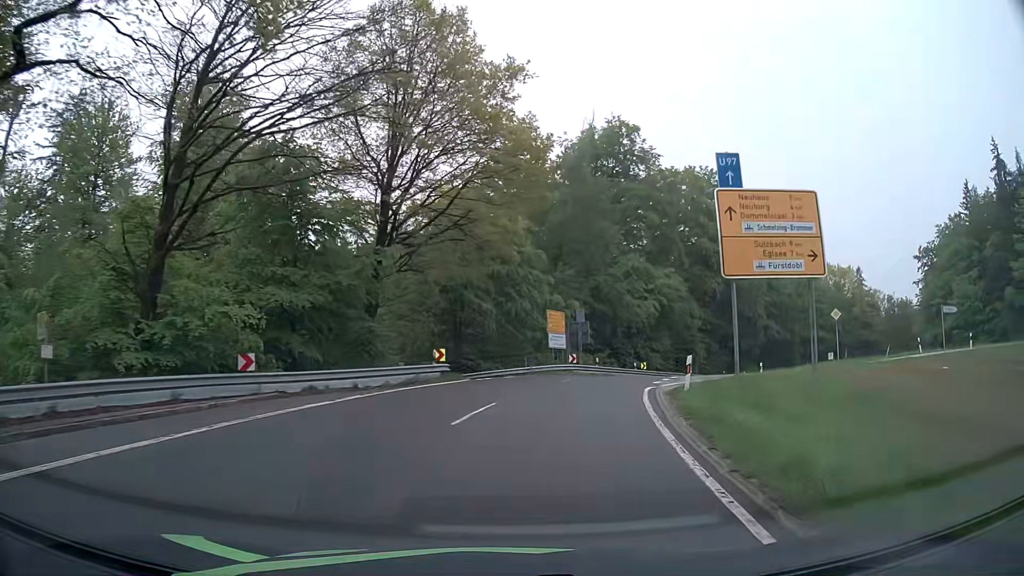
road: secondary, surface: asphalt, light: Day
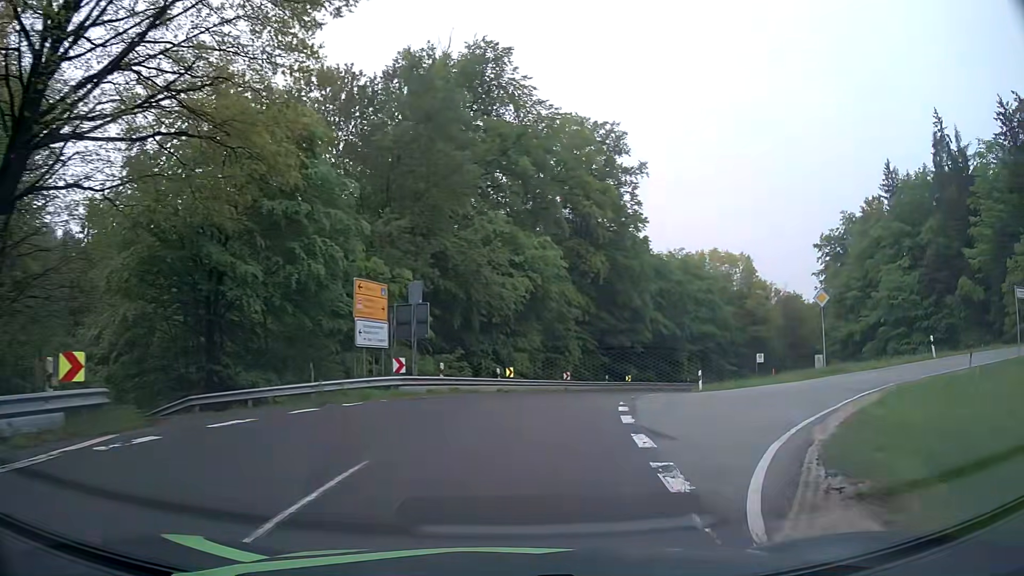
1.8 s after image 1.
(+1.6, +17.4) m; +14°
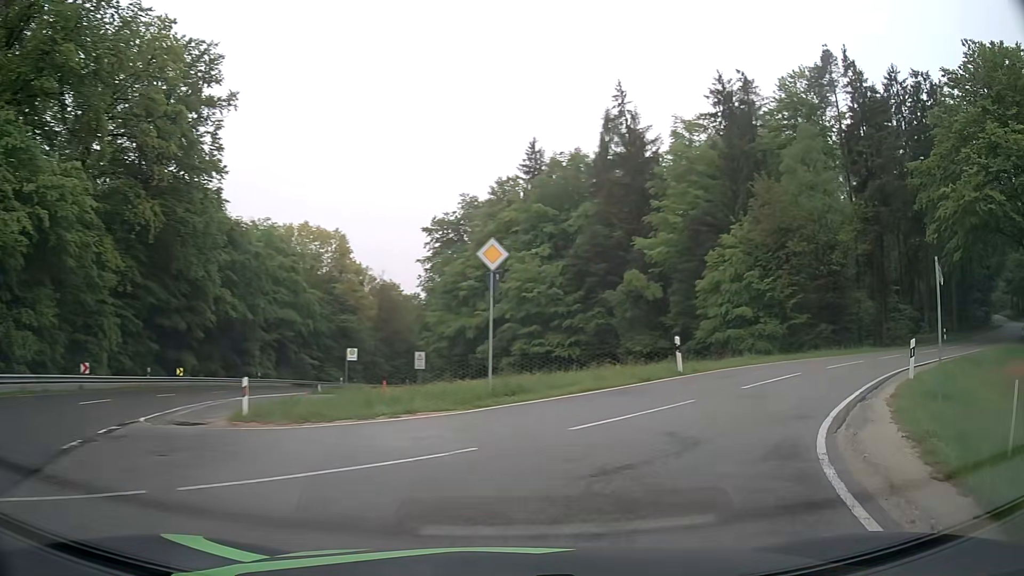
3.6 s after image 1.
(+3.8, +14.3) m; +34°
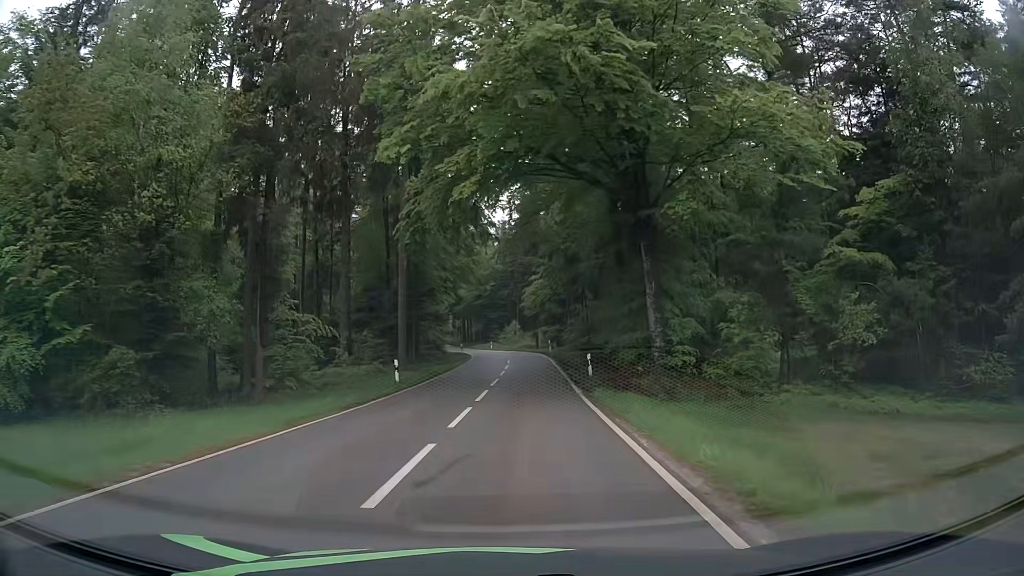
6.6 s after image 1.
(+14.5, +23.2) m; +52°
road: tertiary
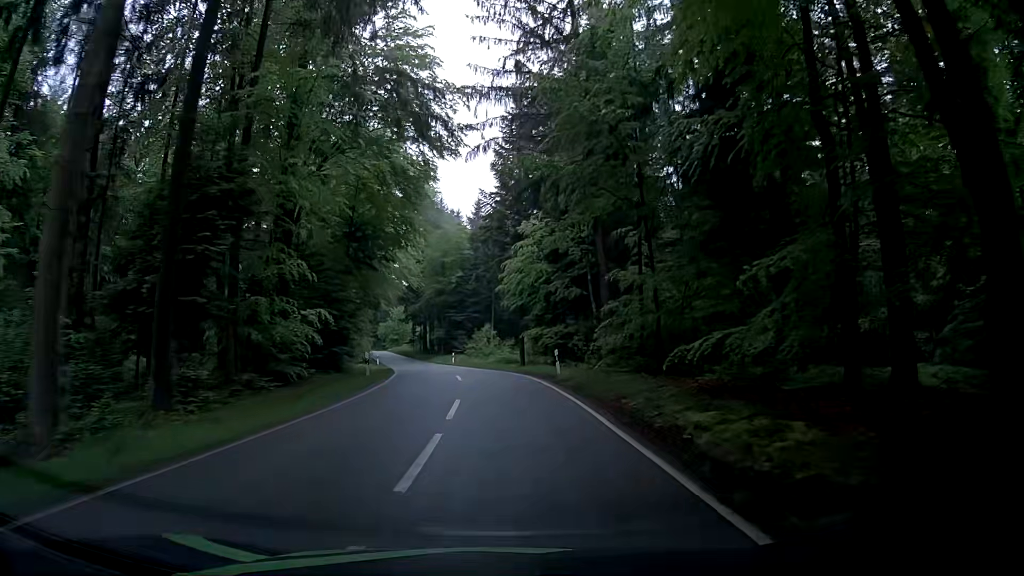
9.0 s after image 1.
(+0.7, +30.2) m; +2°
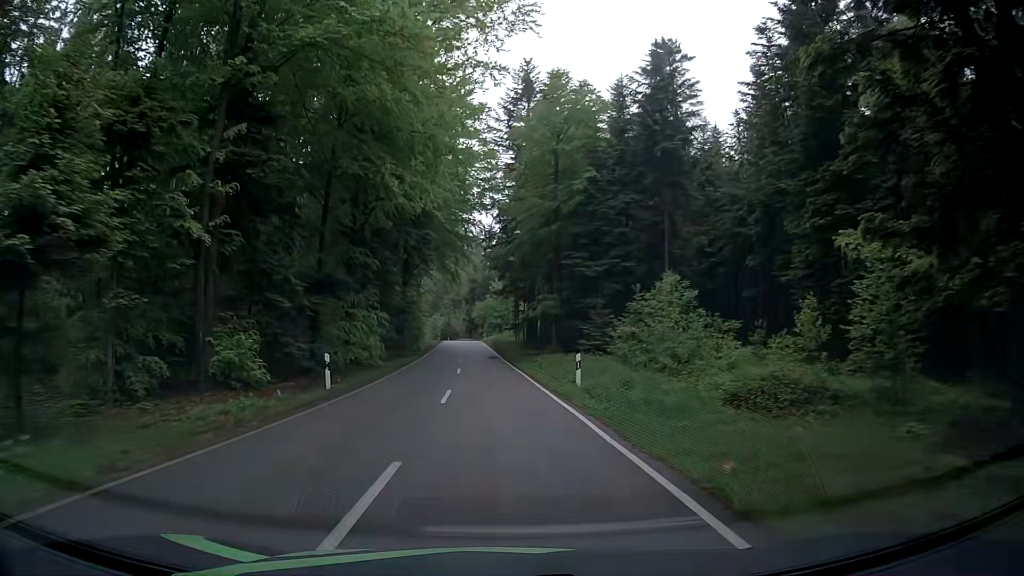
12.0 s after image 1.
(-2.7, +45.1) m; -11°
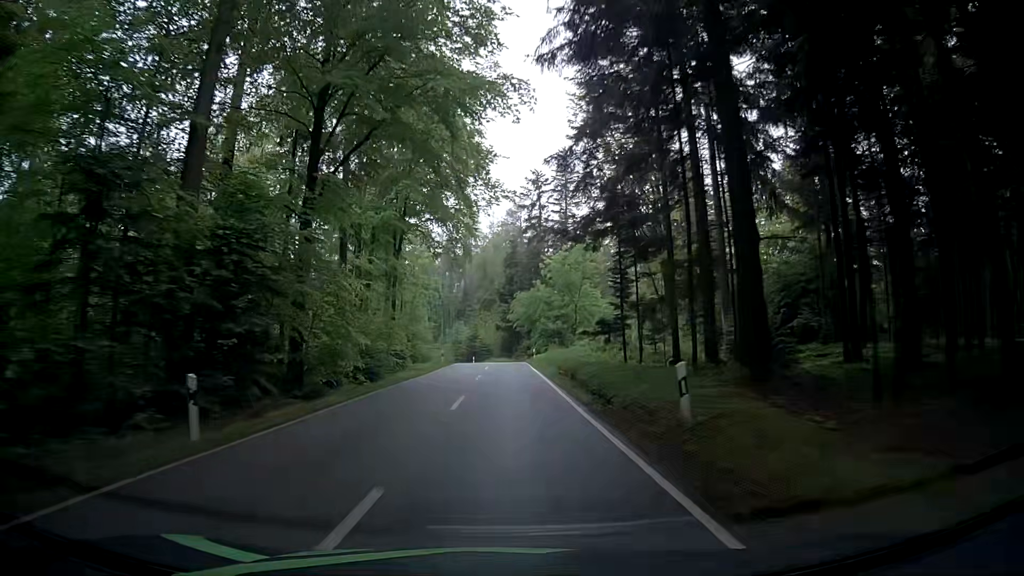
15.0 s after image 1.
(-1.4, +50.1) m; -3°
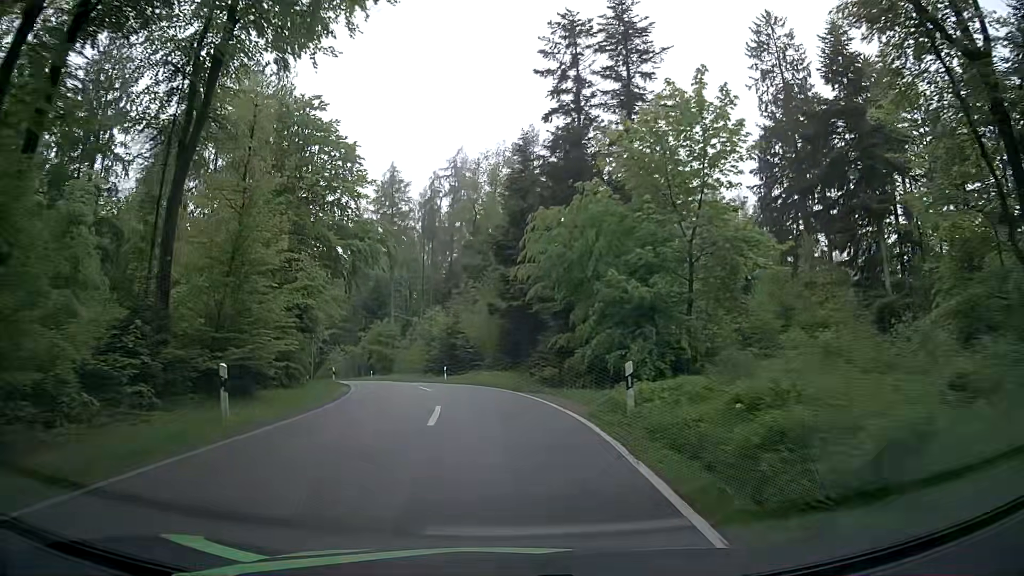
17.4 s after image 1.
(-0.2, +38.7) m; -1°
(0, +10) (-1, +20) (-3, +30) (-5, +40) (-8, +49) (-11, +58) (-15, +68) (-19, +77) (-23, +86) (-27, +95) m
